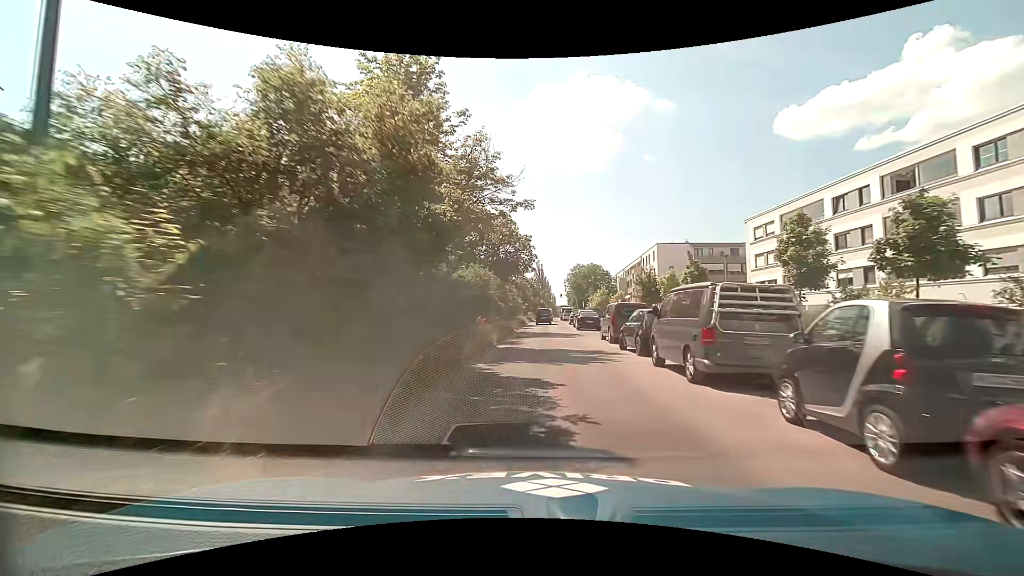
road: secondary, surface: asphalt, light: Day
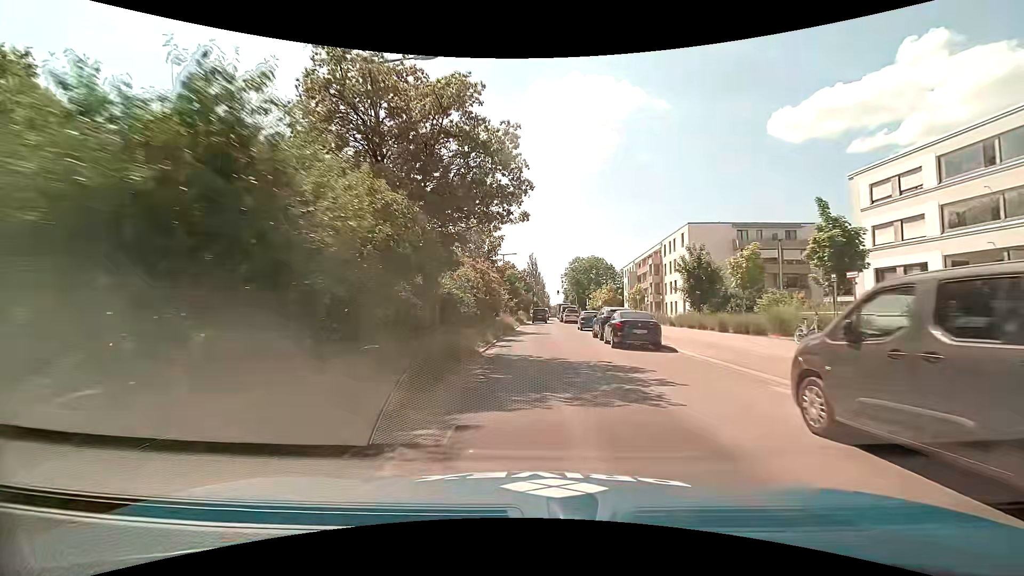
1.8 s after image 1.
(0.0, +19.3) m; +1°
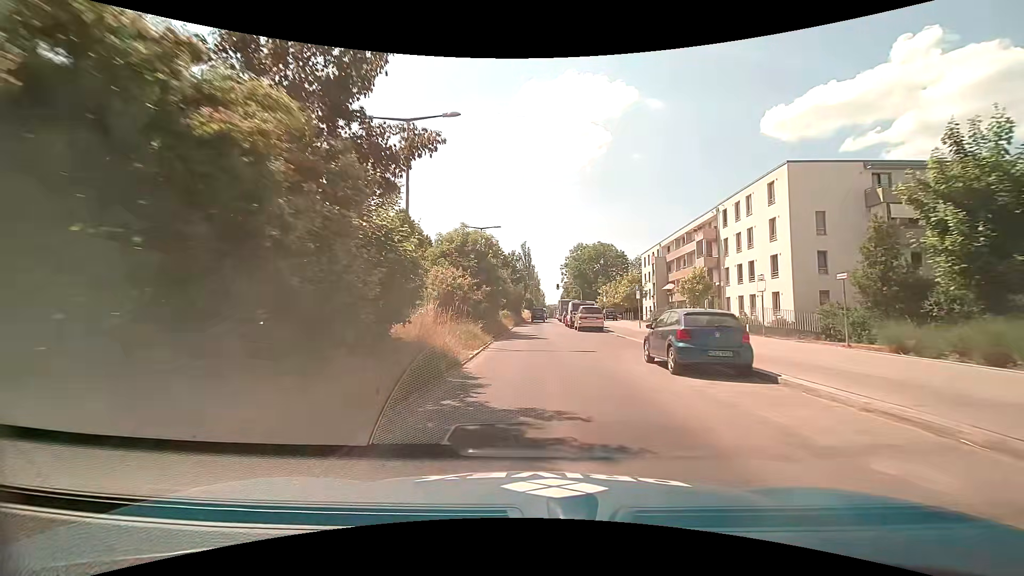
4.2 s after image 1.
(-0.1, +25.3) m; -1°
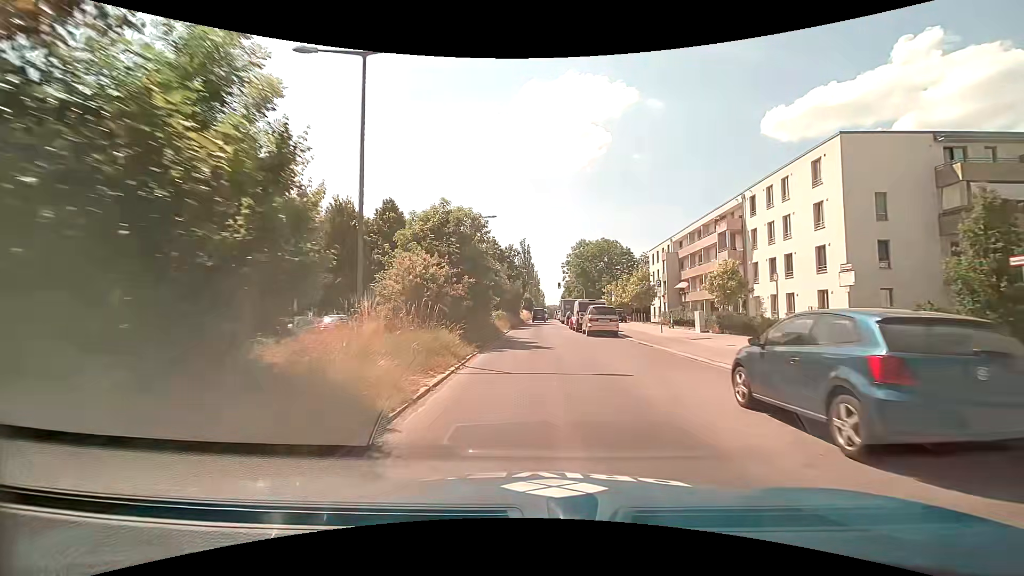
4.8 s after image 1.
(0.0, +6.2) m; +1°
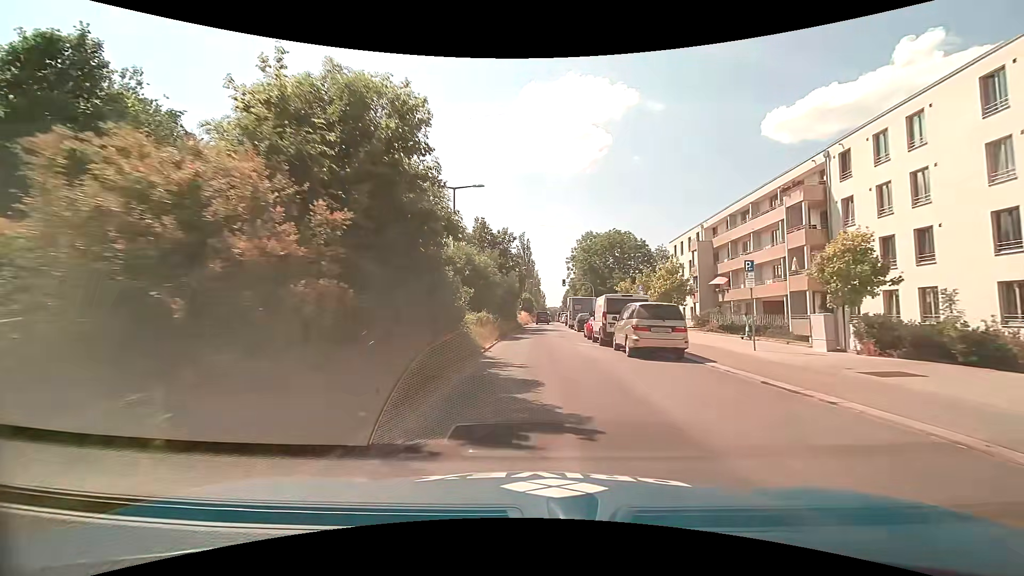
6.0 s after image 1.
(0.0, +12.4) m; 0°
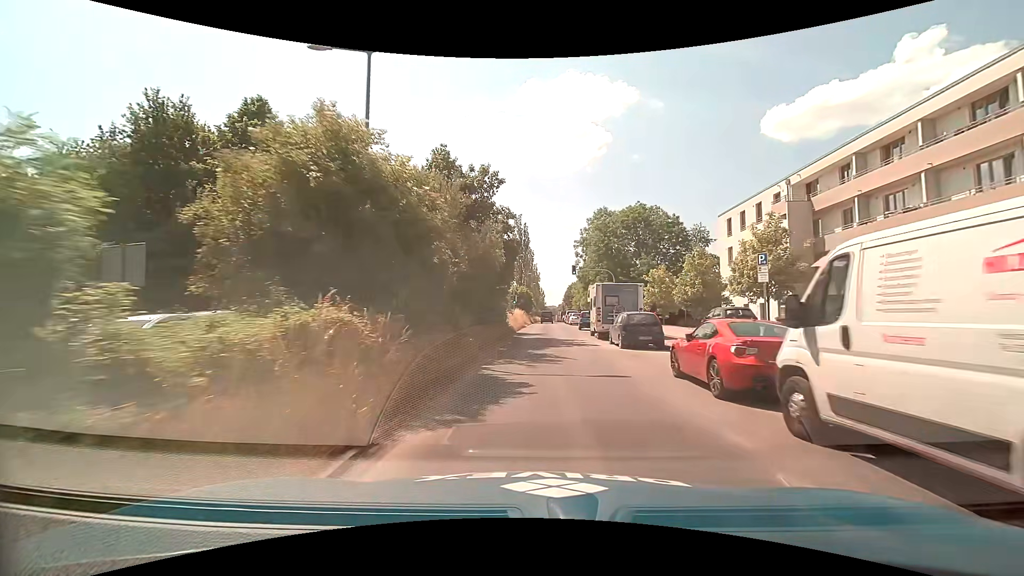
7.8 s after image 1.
(-0.2, +18.9) m; 0°
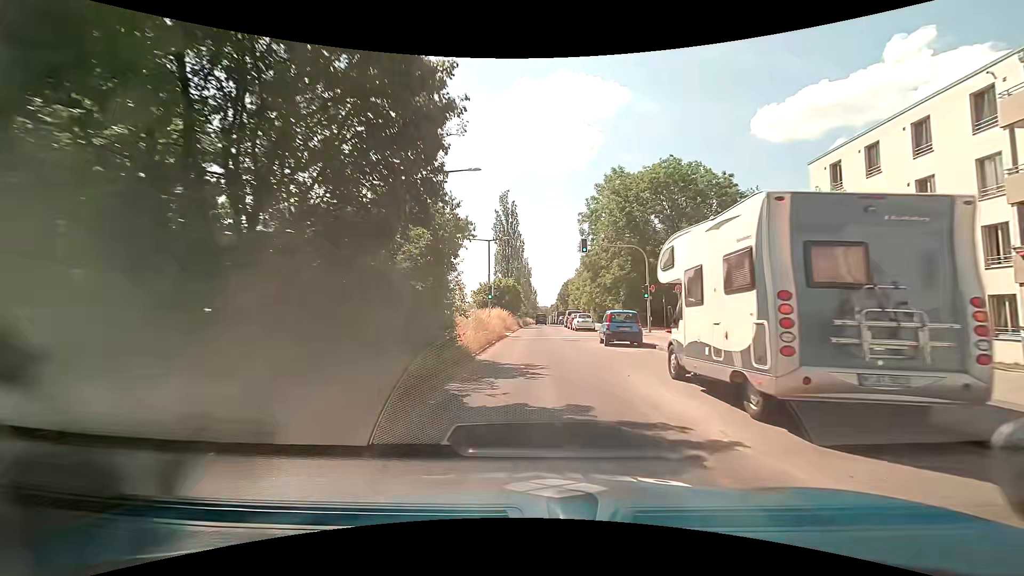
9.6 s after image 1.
(+0.4, +18.9) m; +2°
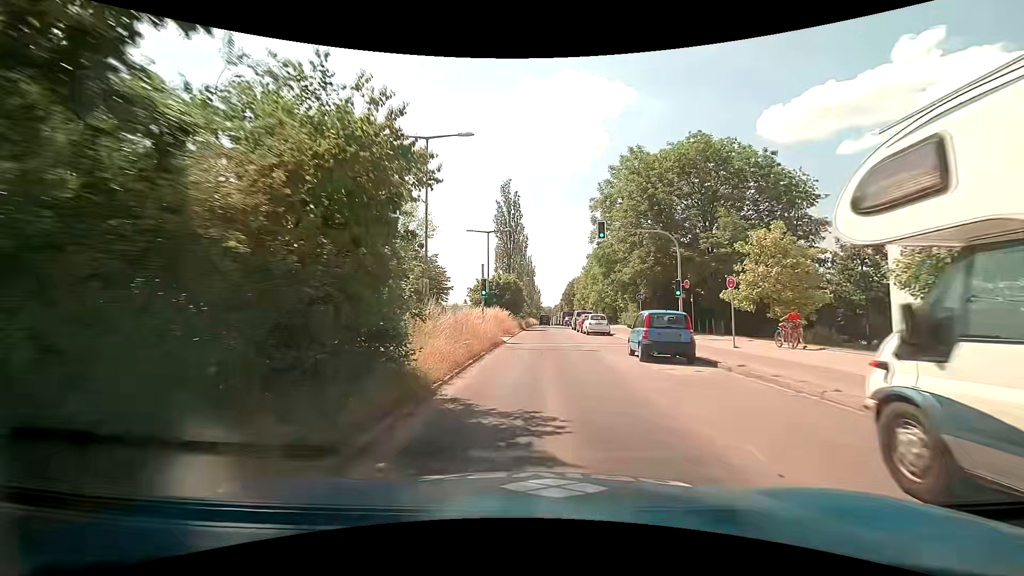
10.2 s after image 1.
(-0.1, +6.3) m; -1°
(0, +10) (0, +20) (0, +30) (+1, +40) (+1, +50) (+1, +60) (+1, +70) (+2, +80) (+2, +90) (+2, +100) m
